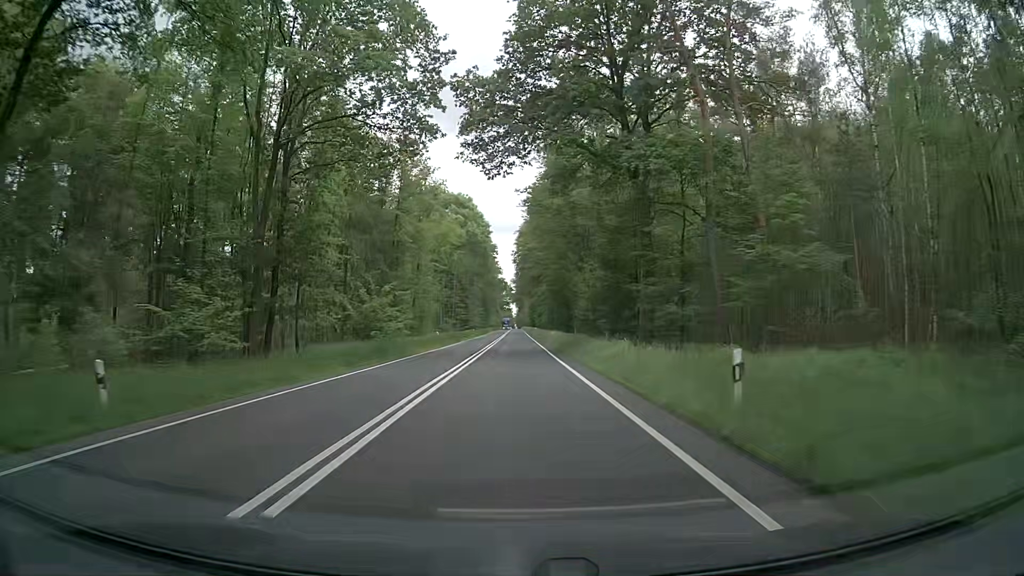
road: primary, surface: asphalt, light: Day
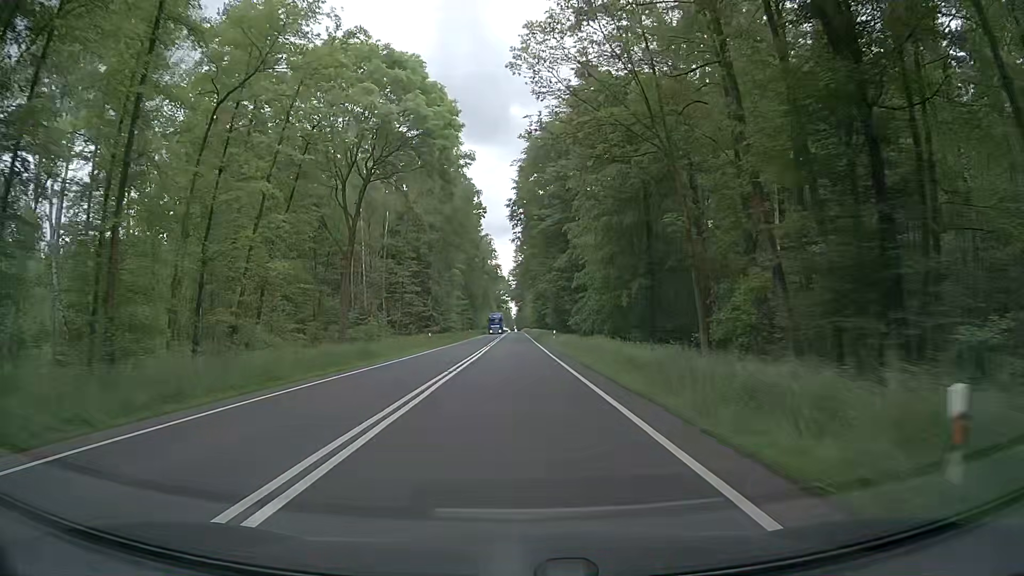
(0.0, +55.3) m; 0°
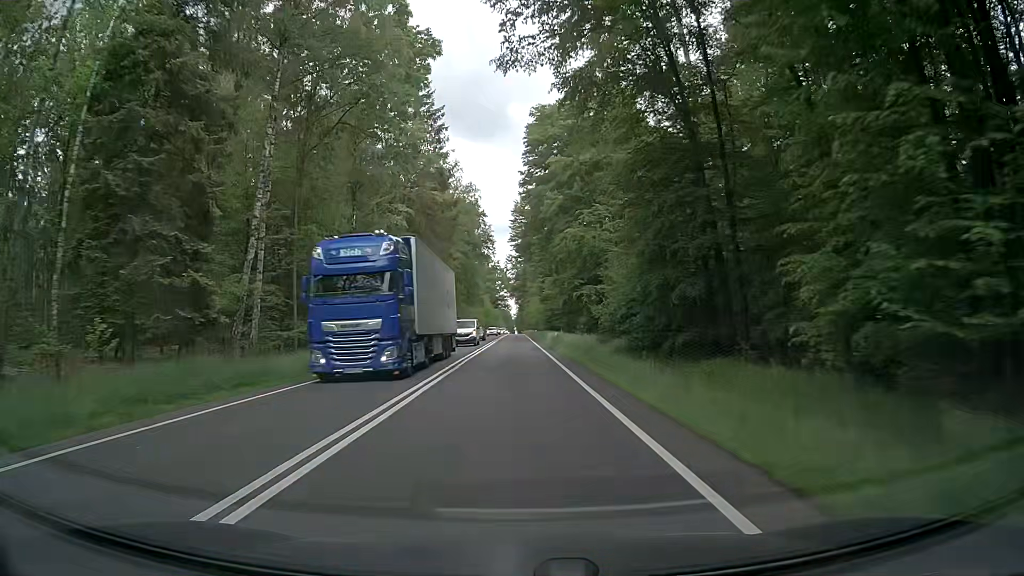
(+0.1, +55.4) m; 0°
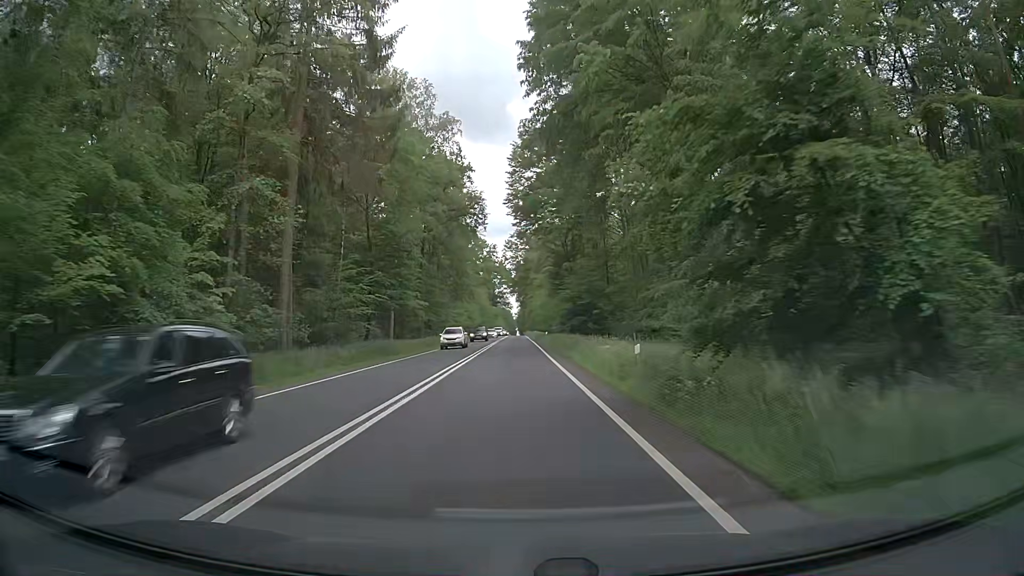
(+0.1, +33.2) m; 0°
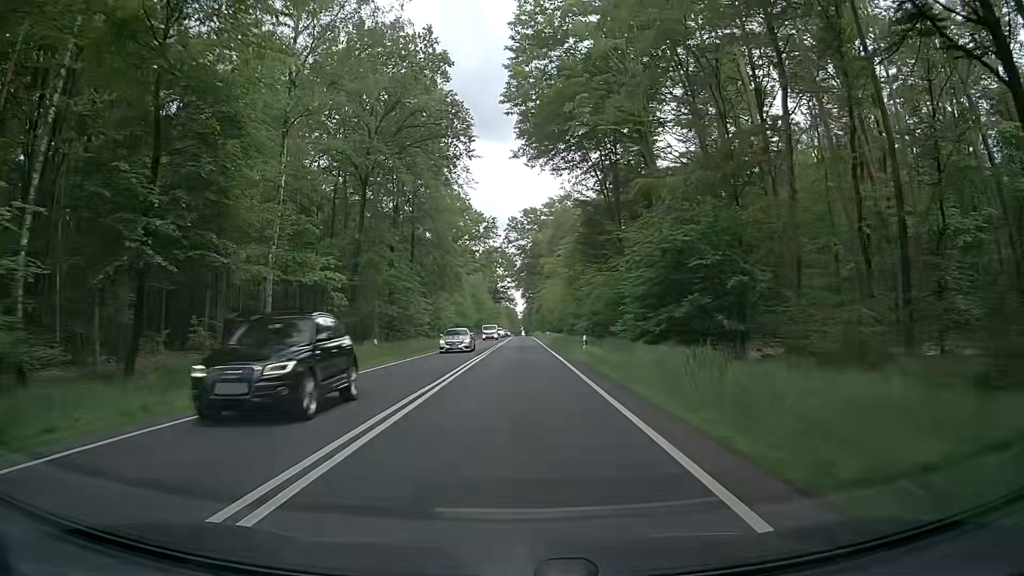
(-0.2, +33.3) m; 0°
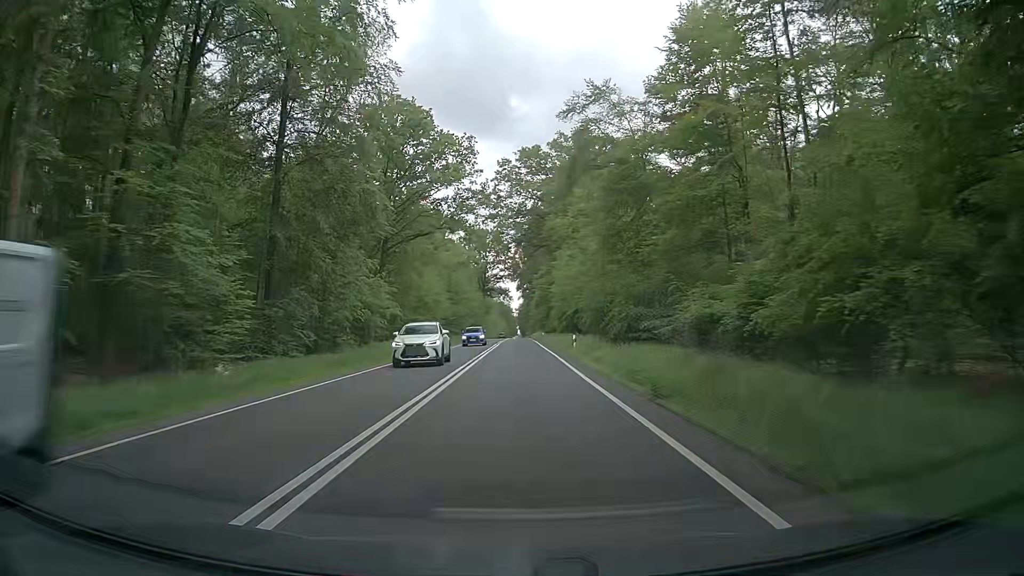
(-0.5, +44.4) m; 0°
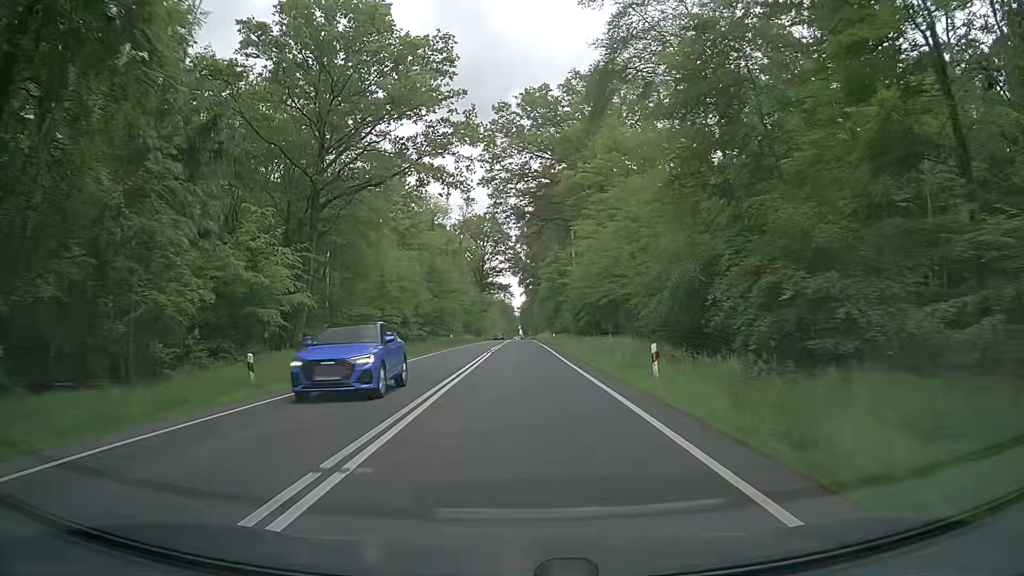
(-0.1, +22.2) m; -1°
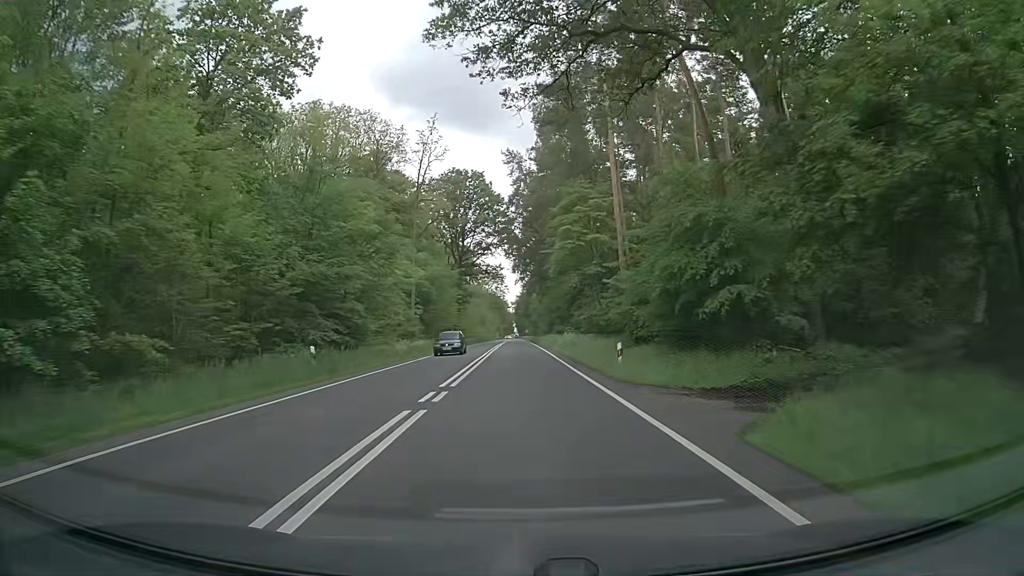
(+0.4, +44.5) m; +1°
(0, +10) (0, +20) (0, +30) (0, +40) (0, +50) (0, +60) (0, +70) (0, +80) (0, +90) (0, +100) m
